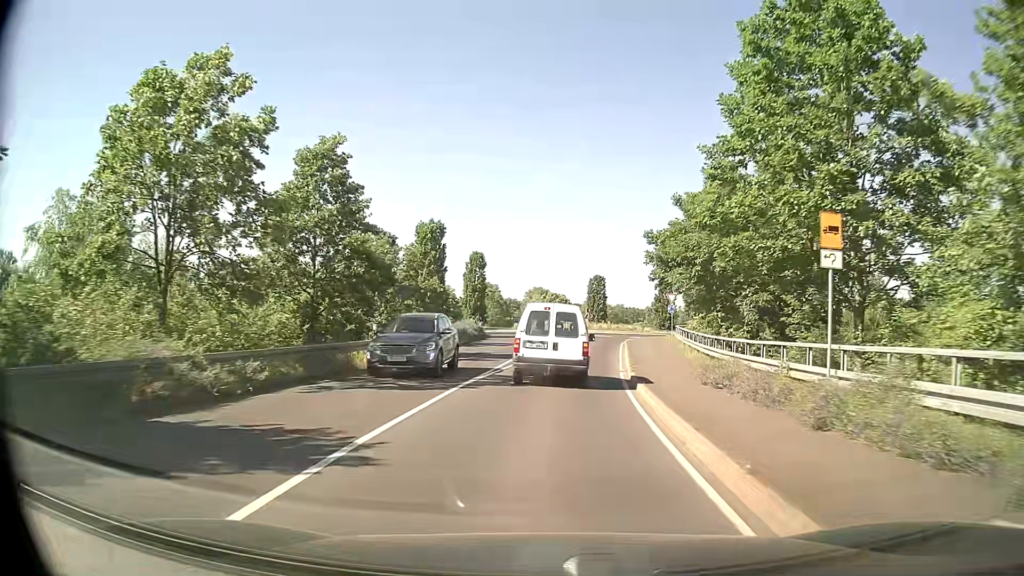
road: tertiary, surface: asphalt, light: Day
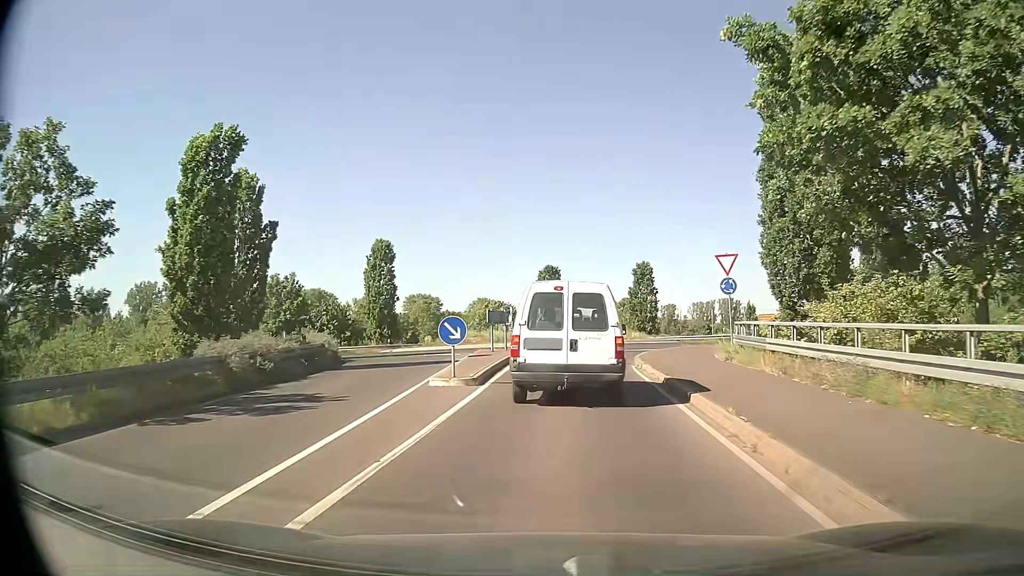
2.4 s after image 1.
(+1.0, +25.7) m; +5°
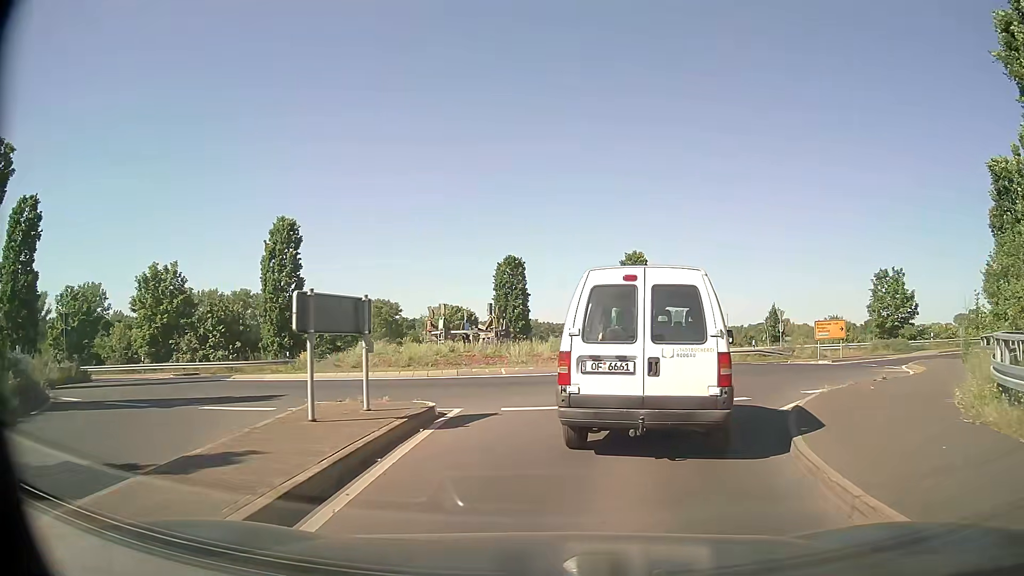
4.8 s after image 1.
(+0.2, +17.1) m; +2°
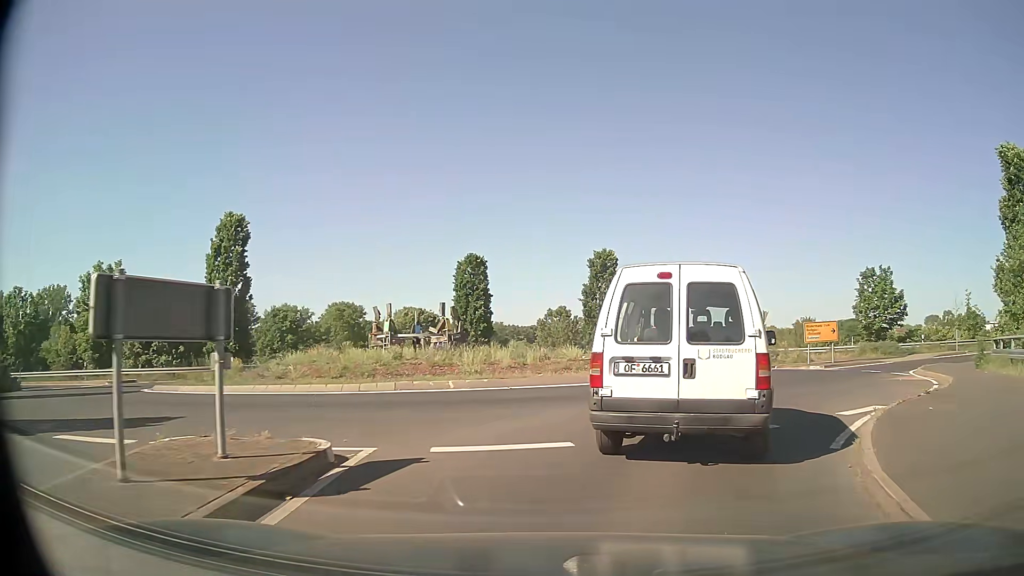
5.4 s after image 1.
(+0.1, +3.4) m; +4°
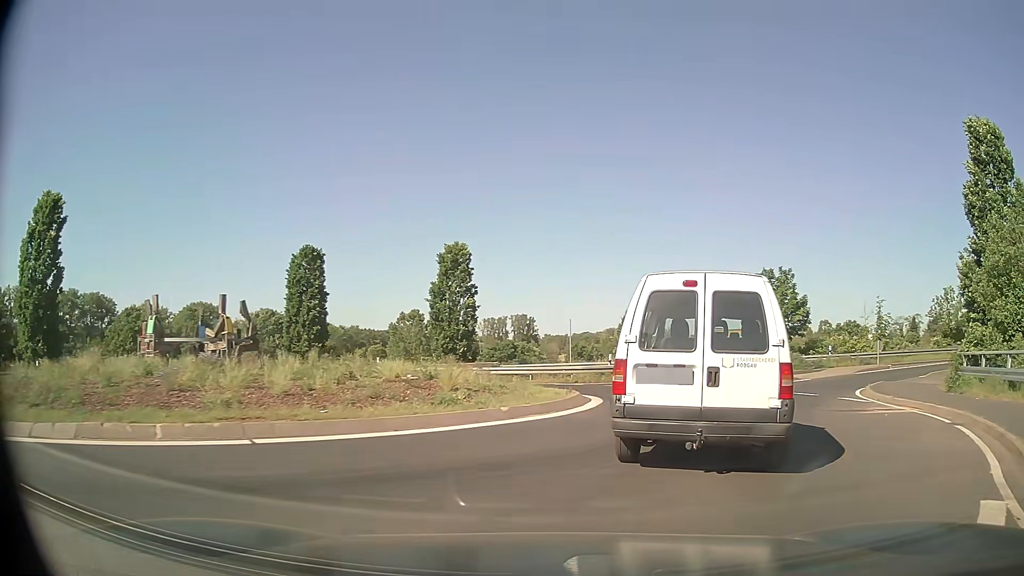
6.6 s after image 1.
(+0.5, +6.9) m; +11°
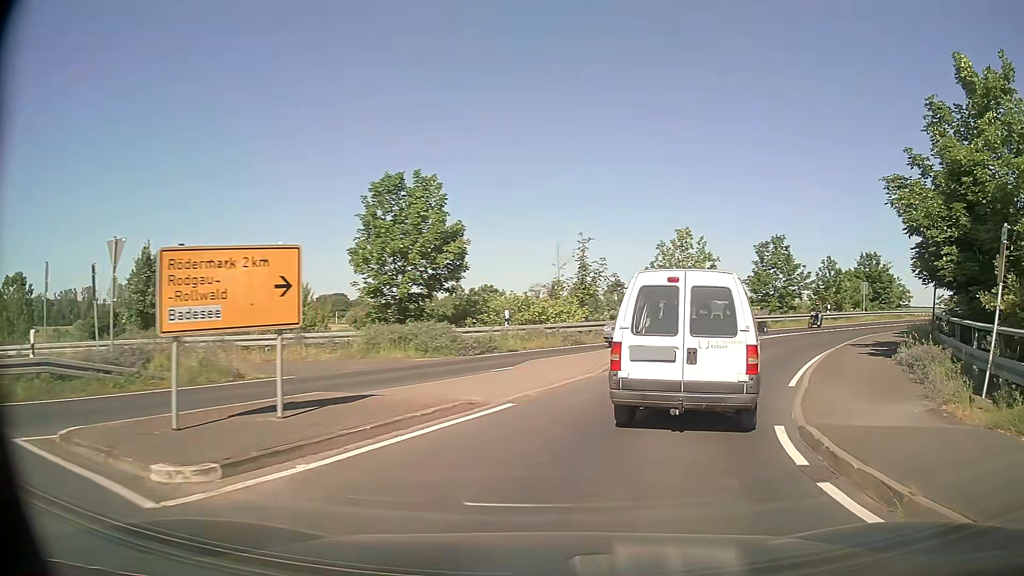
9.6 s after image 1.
(+5.7, +19.1) m; +32°
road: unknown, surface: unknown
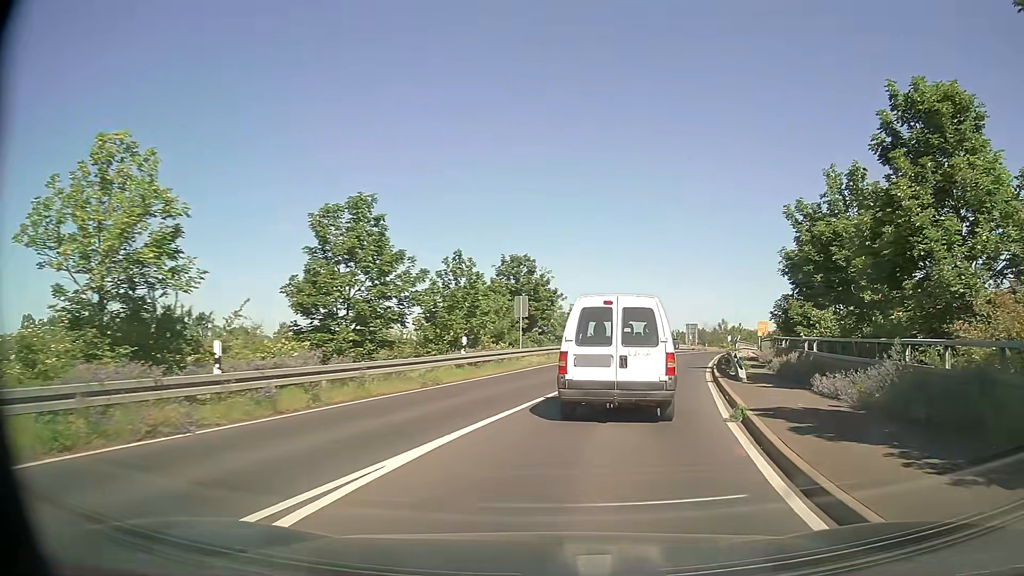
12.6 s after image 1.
(+7.8, +23.2) m; +34°
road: secondary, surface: asphalt
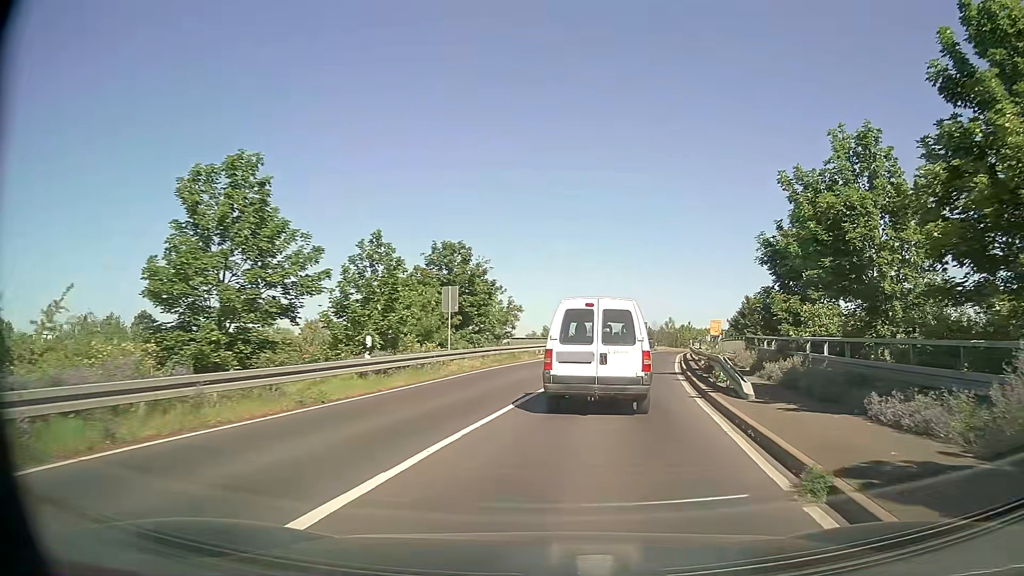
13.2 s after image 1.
(+0.2, +5.4) m; +5°
(+1, +10) (+2, +20) (+4, +30) (+5, +40) (+7, +49) (+10, +59) (+12, +69) (+15, +79) (+17, +88) (+20, +98) m
